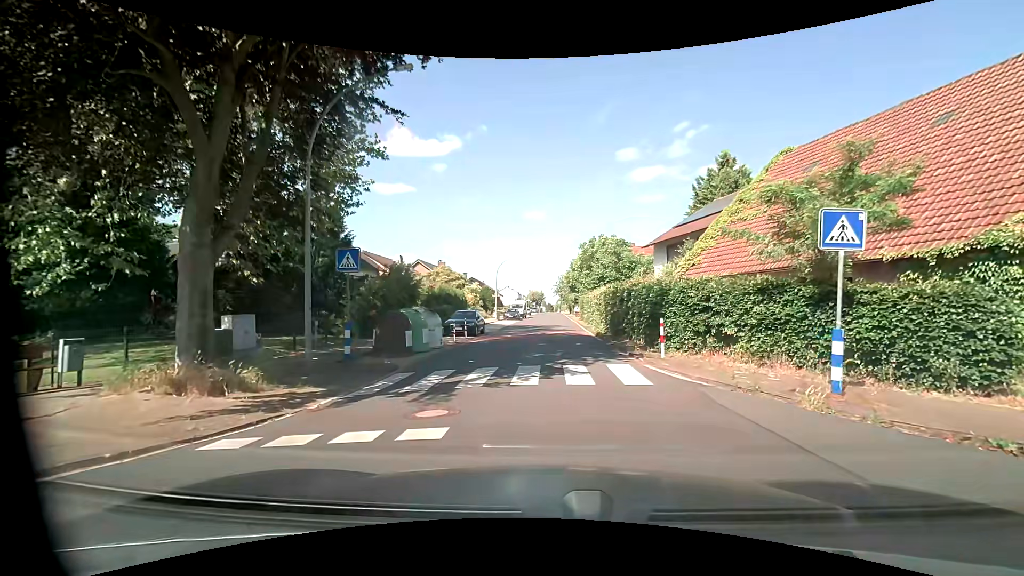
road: residential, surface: asphalt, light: Day
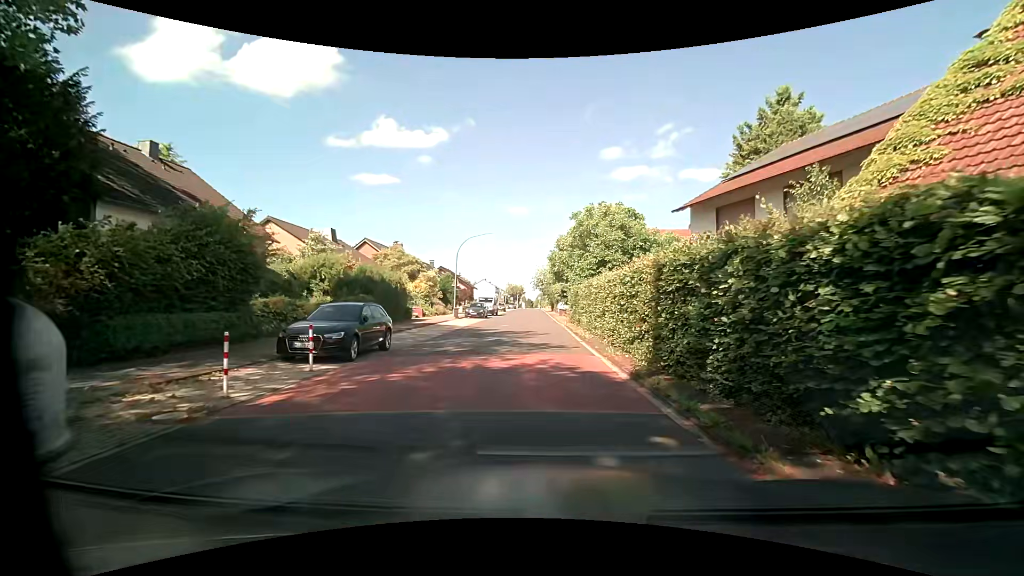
(+0.2, +15.5) m; +1°
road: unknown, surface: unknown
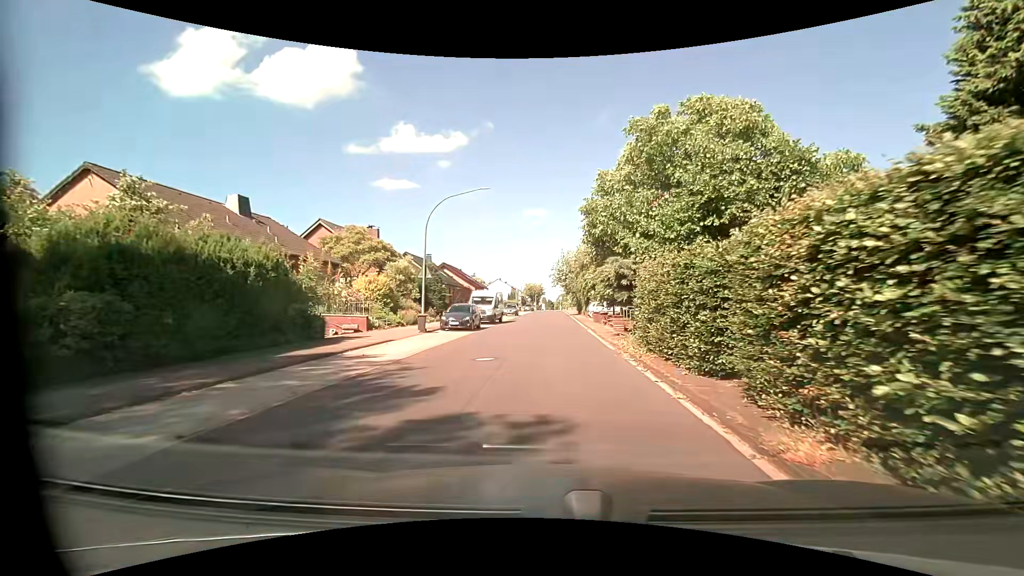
(0.0, +18.1) m; -1°
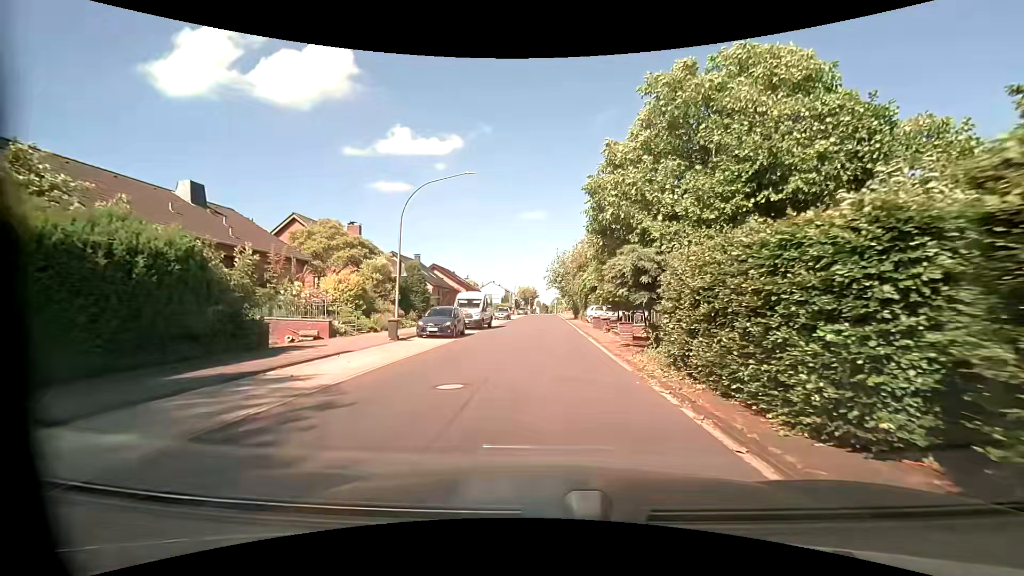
(0.0, +3.8) m; 0°
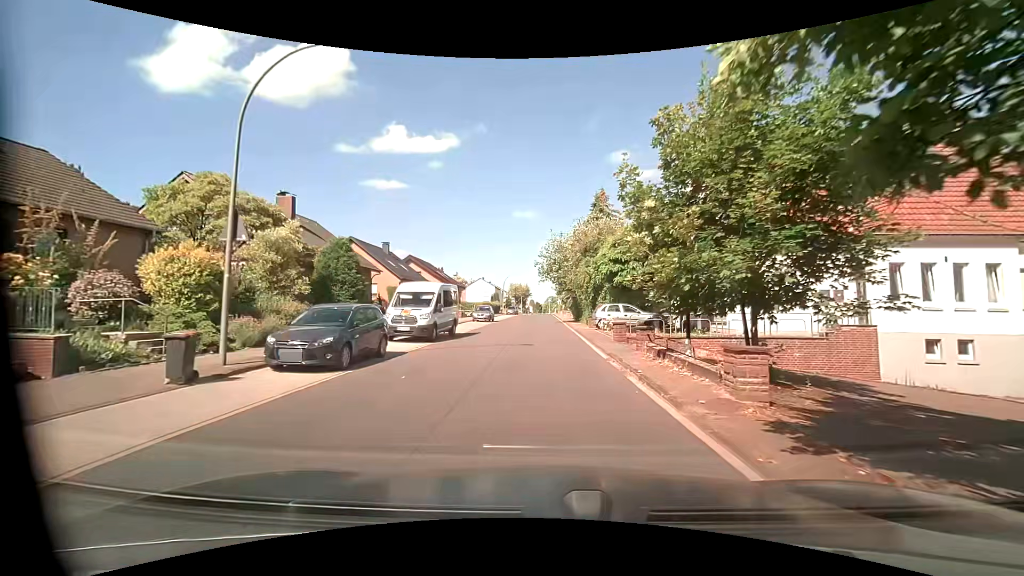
(+0.1, +12.2) m; 0°
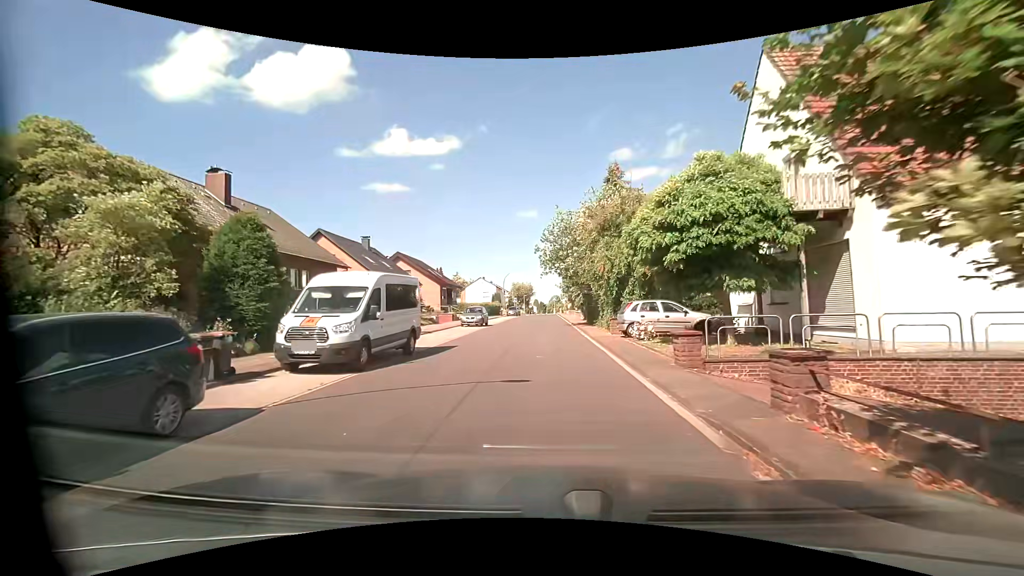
(0.0, +8.3) m; 0°
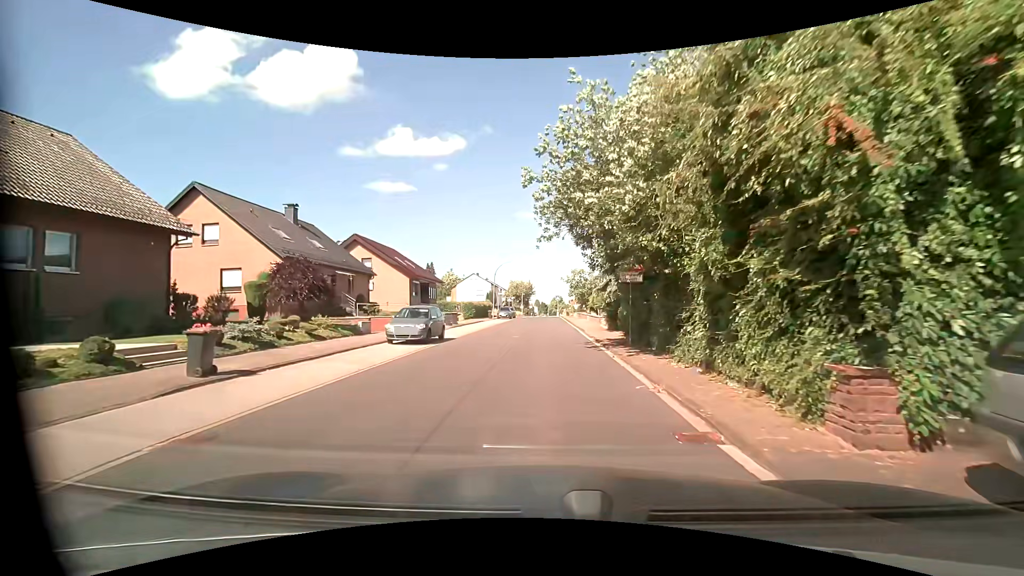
(0.0, +16.9) m; -1°
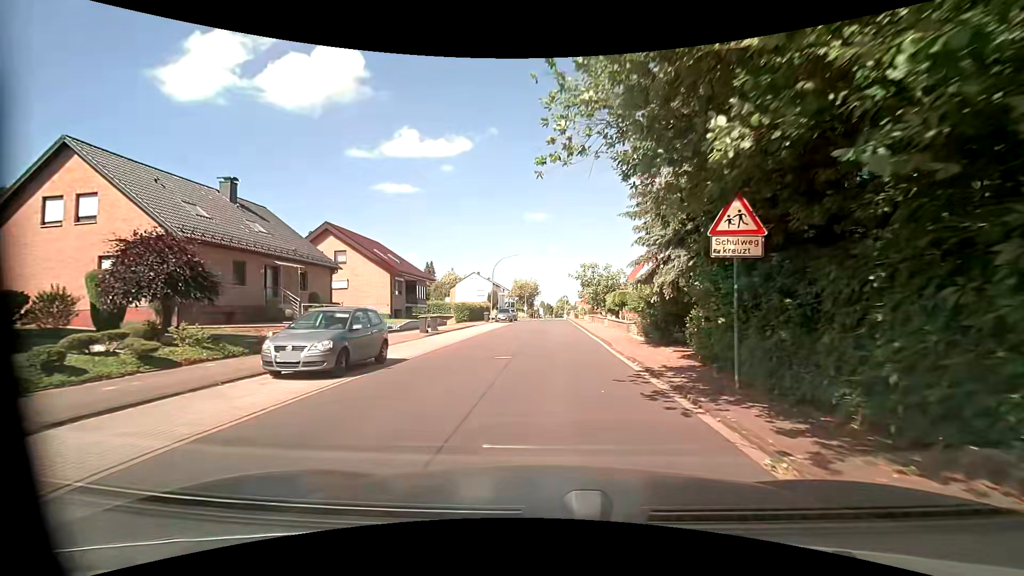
(0.0, +8.7) m; 0°
(0, +10) (0, +20) (0, +30) (0, +40) (0, +50) (0, +60) (0, +70) (+4, +79) (+14, +81) (+23, +83) m
